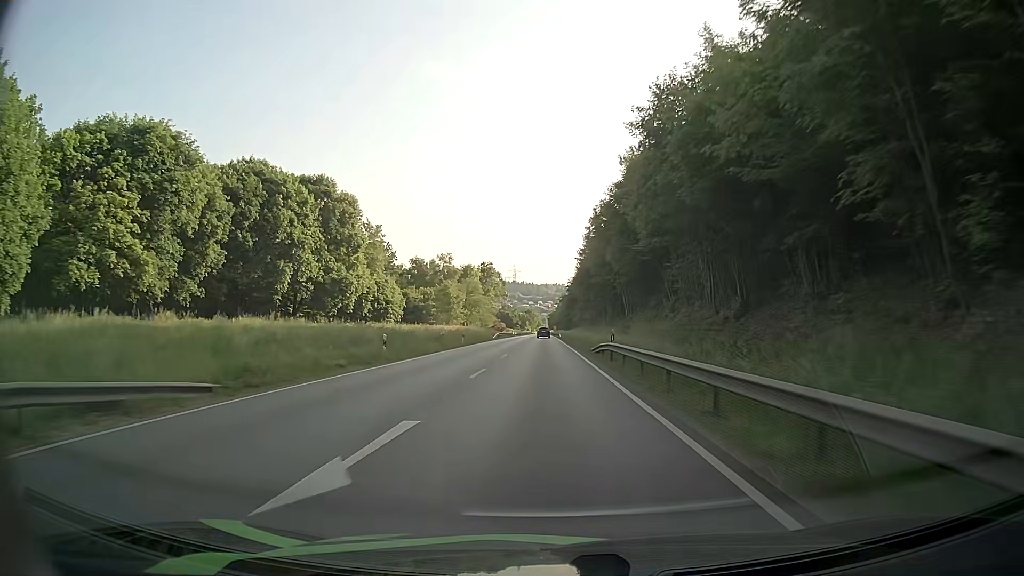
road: primary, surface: asphalt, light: Day
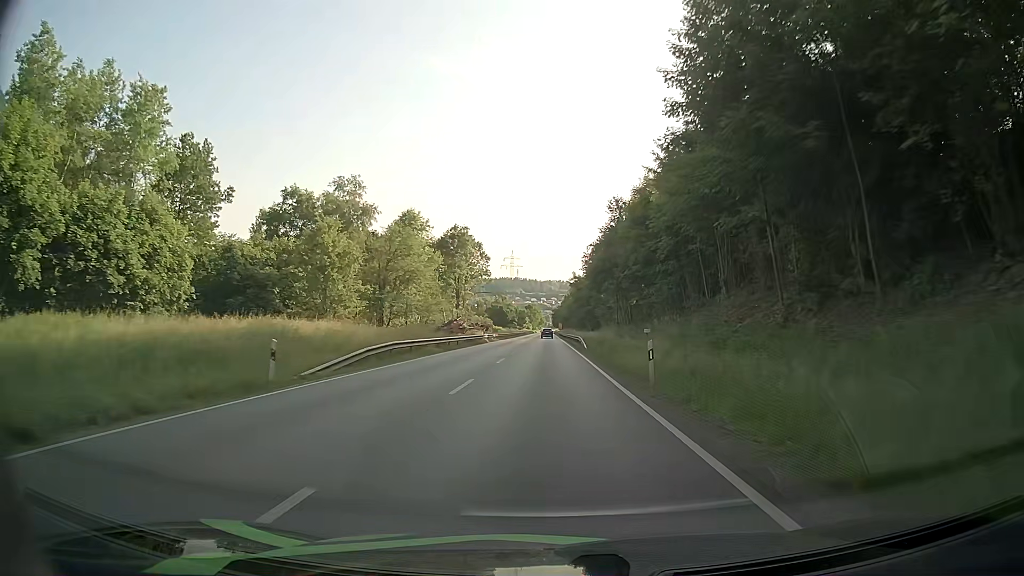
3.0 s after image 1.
(-0.5, +64.7) m; 0°
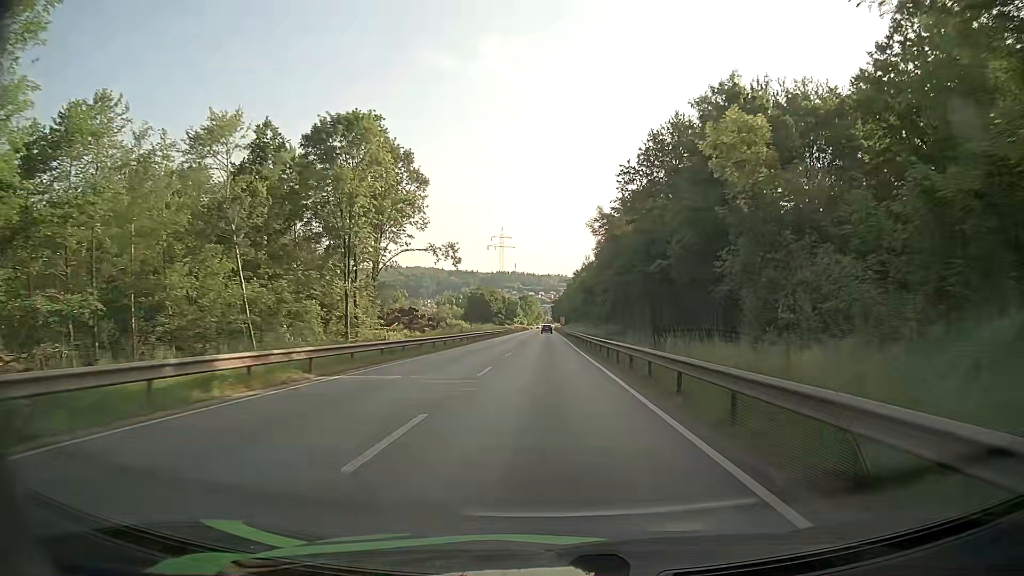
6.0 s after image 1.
(-0.4, +66.1) m; 0°
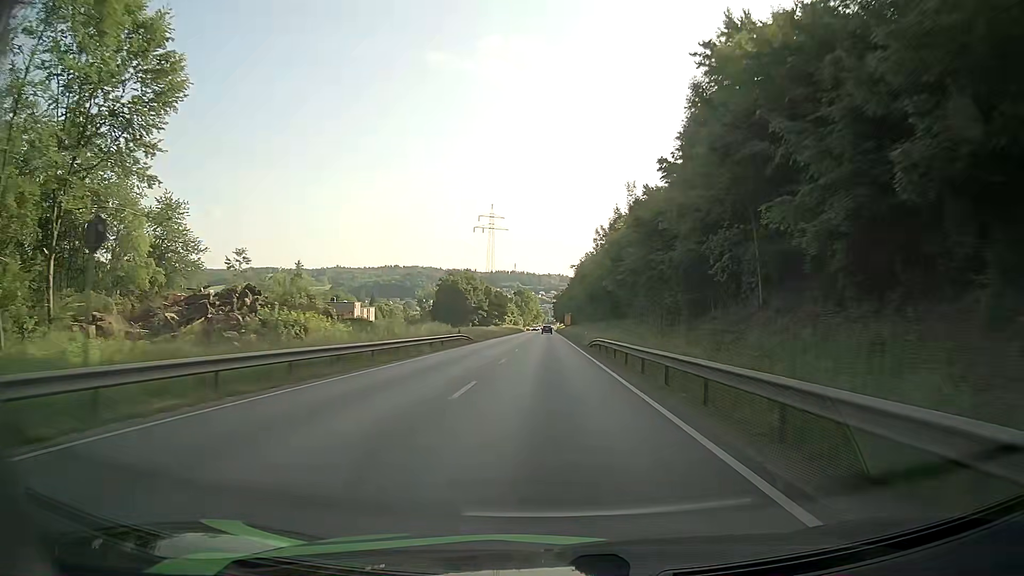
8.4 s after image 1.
(-0.5, +54.1) m; 0°
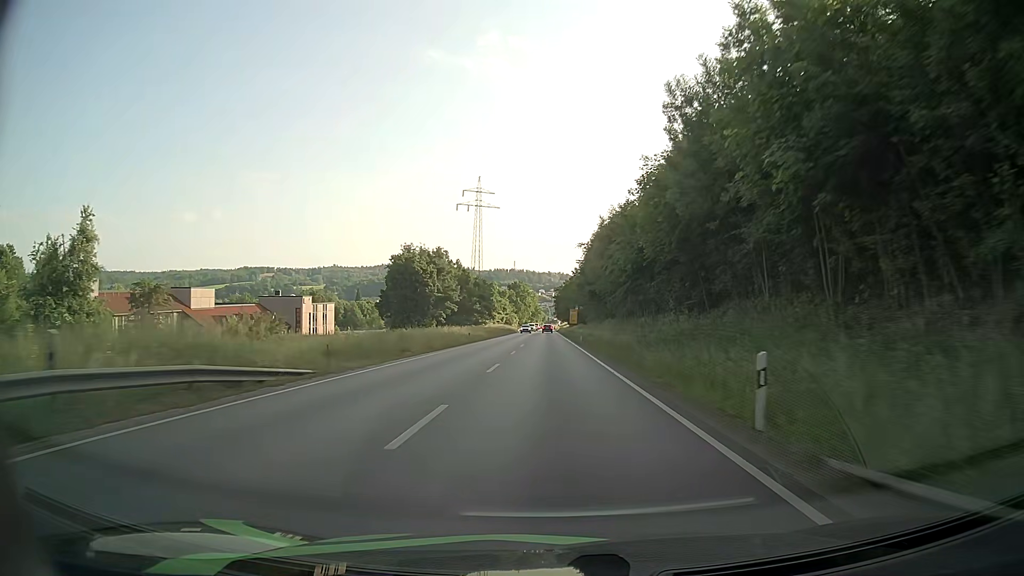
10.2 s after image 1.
(-0.4, +41.2) m; -1°
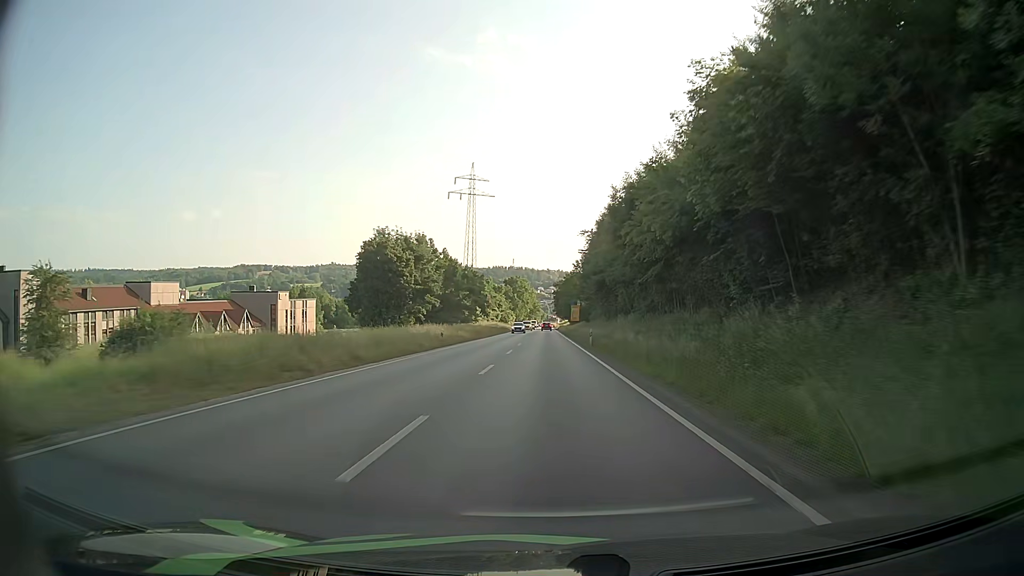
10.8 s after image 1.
(0.0, +13.6) m; 0°
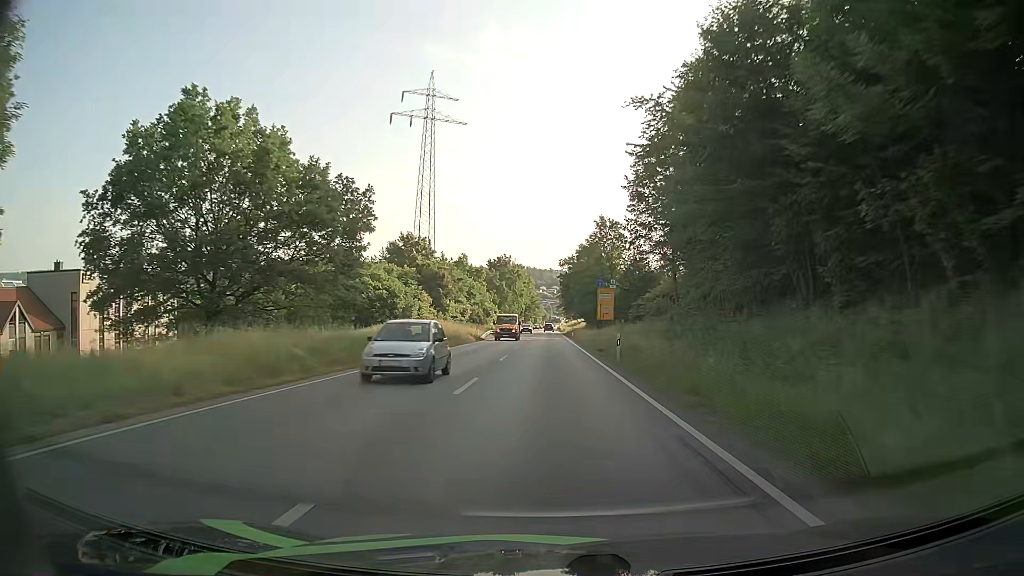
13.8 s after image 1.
(-0.3, +64.7) m; 0°
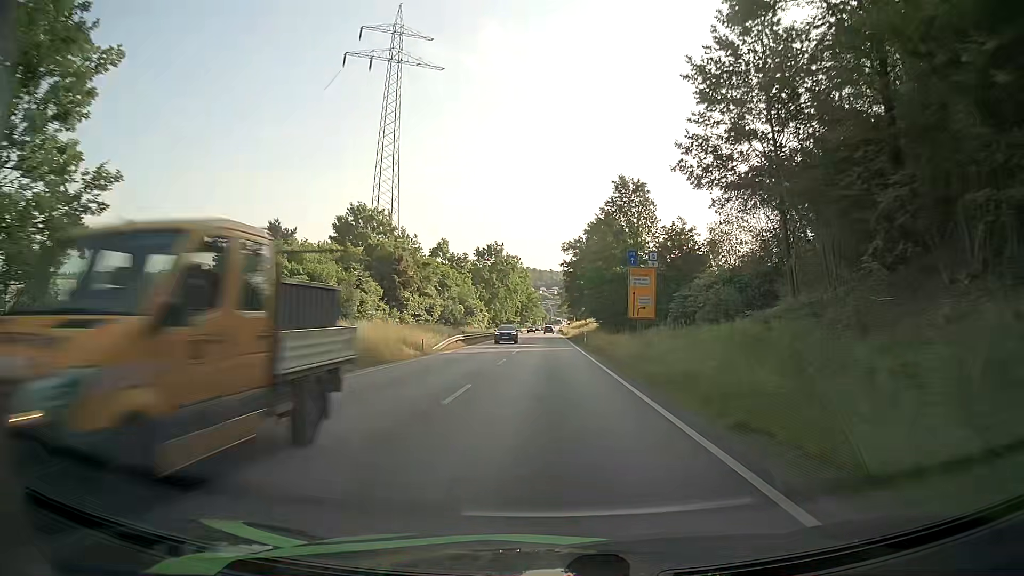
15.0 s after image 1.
(0.0, +25.3) m; 0°
(0, +10) (0, +20) (0, +30) (0, +40) (0, +50) (0, +60) (0, +70) (0, +80) (0, +90) (0, +100) m
